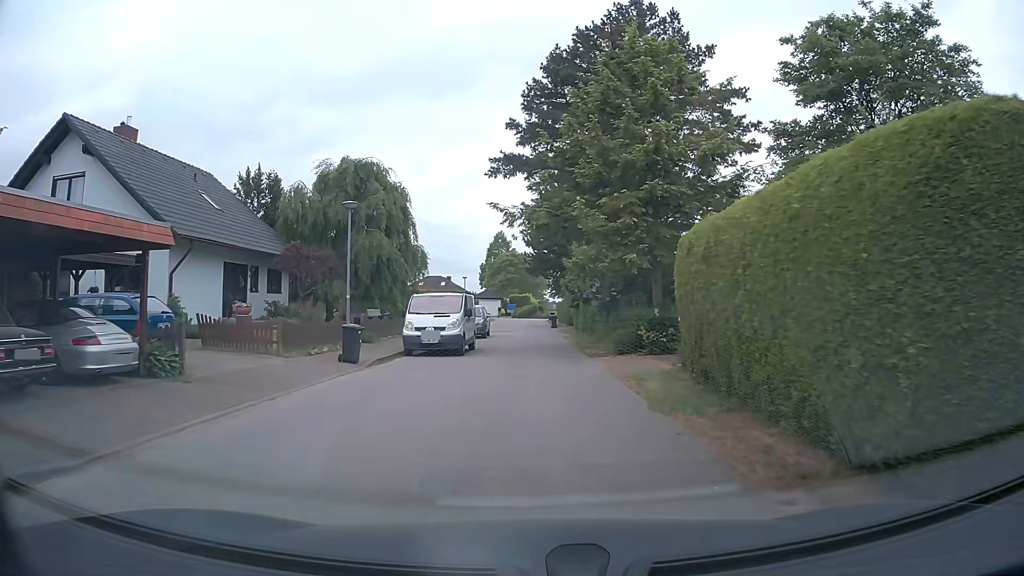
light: Day
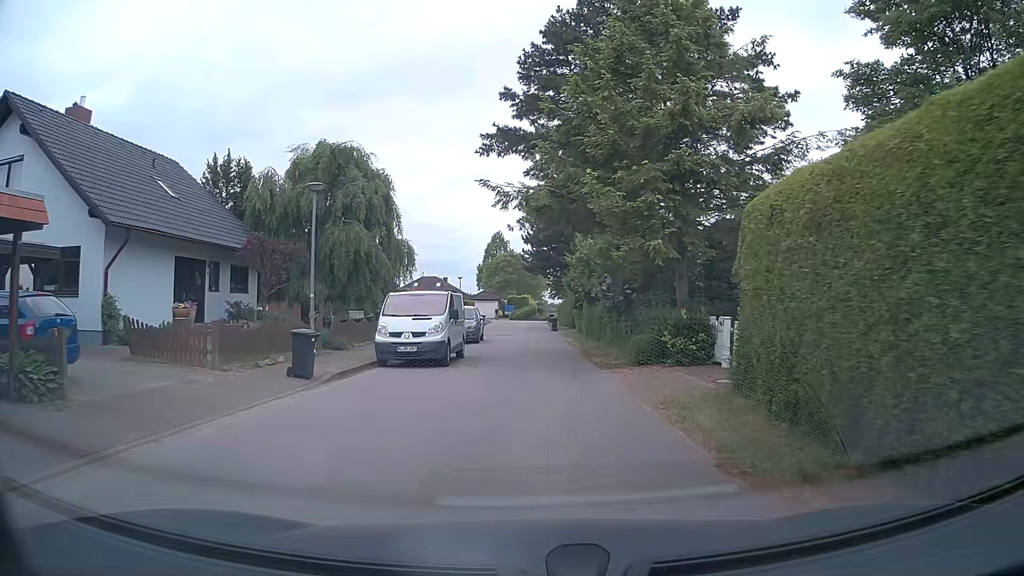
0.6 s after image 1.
(0.0, +3.6) m; +1°
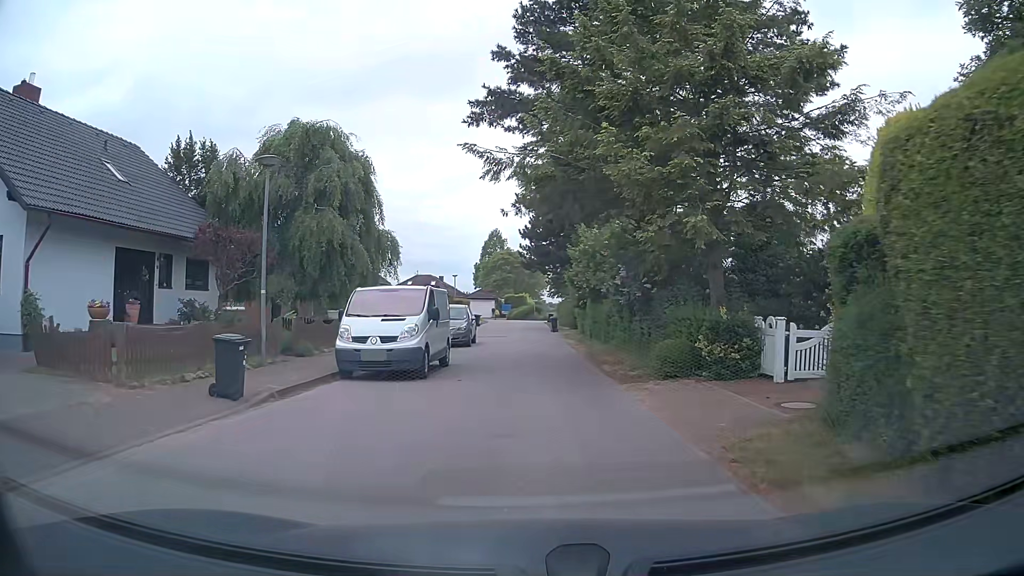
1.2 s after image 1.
(0.0, +3.4) m; 0°
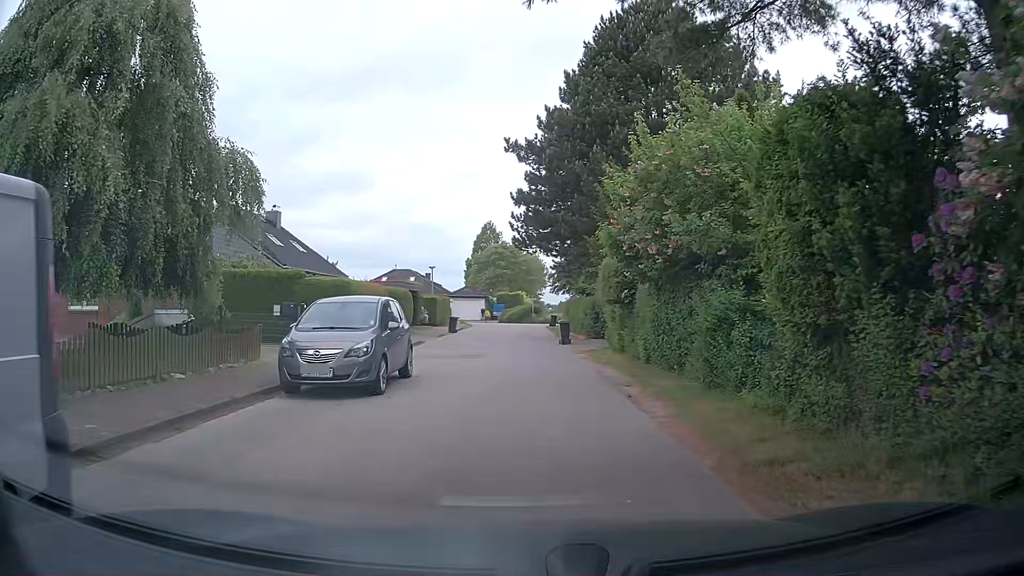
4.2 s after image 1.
(-0.1, +15.2) m; 0°
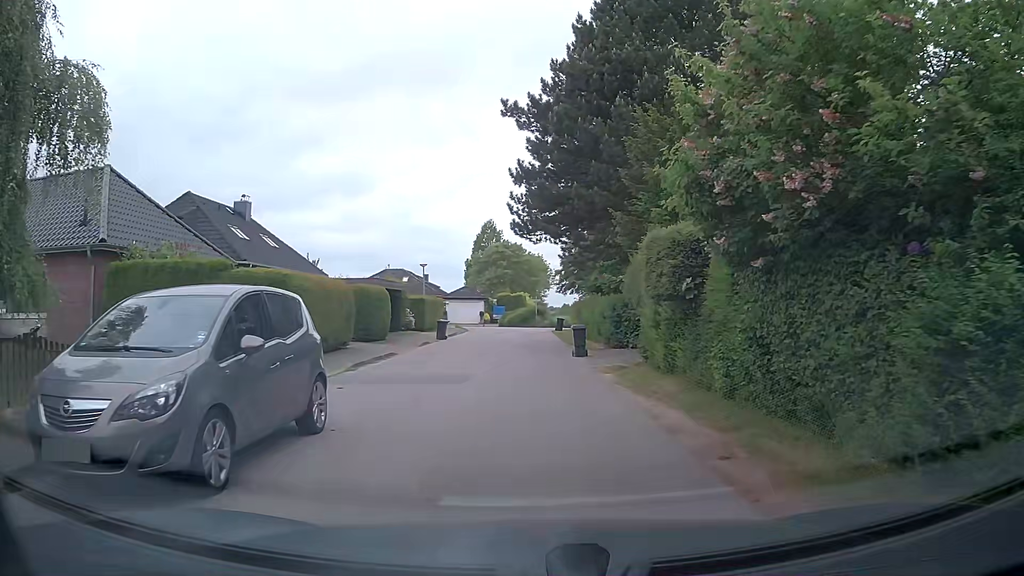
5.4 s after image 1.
(0.0, +6.2) m; 0°
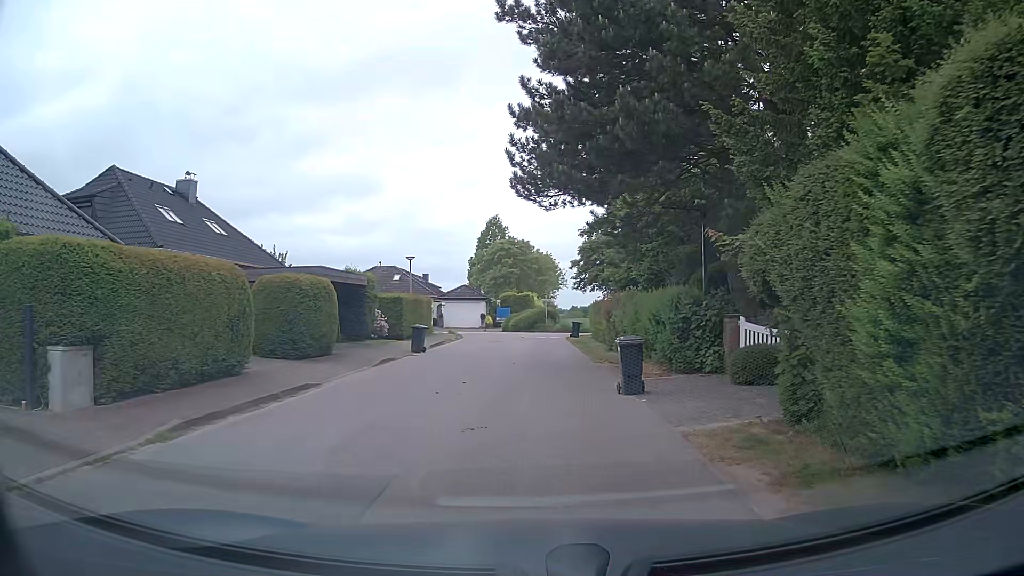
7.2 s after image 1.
(-0.1, +8.8) m; -1°
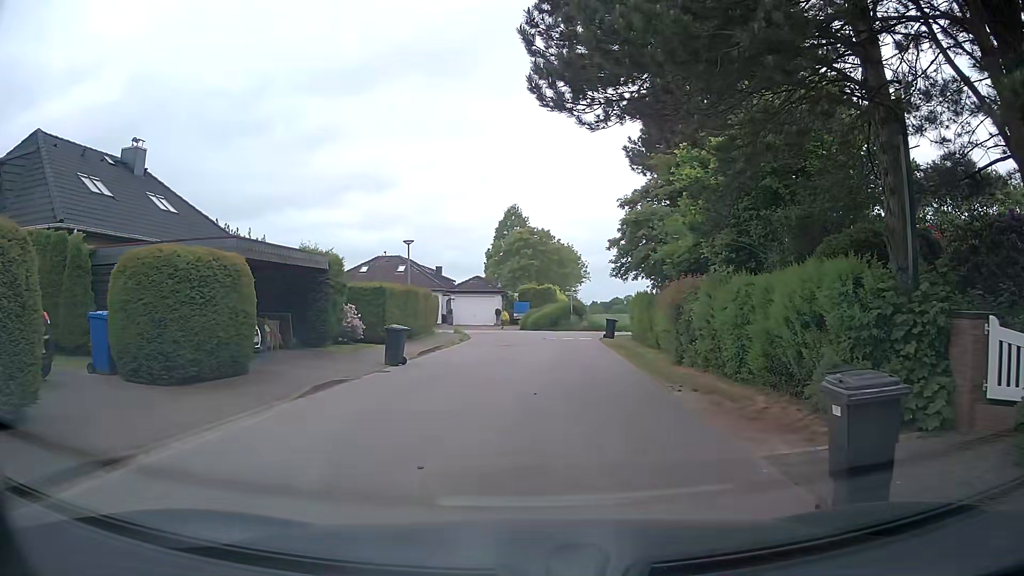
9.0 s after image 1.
(-0.1, +7.2) m; 0°
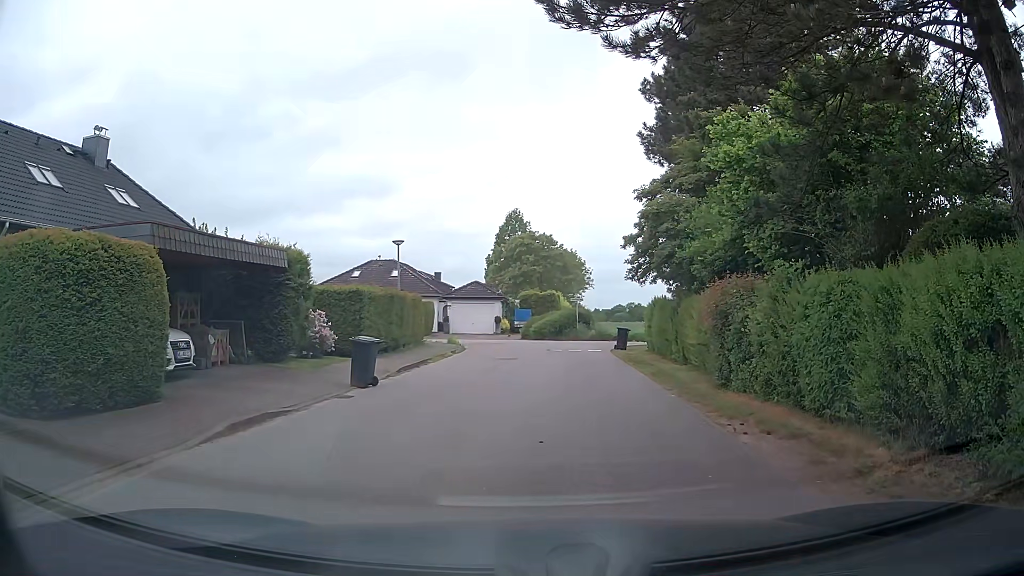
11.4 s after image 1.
(-0.1, +3.2) m; -1°
